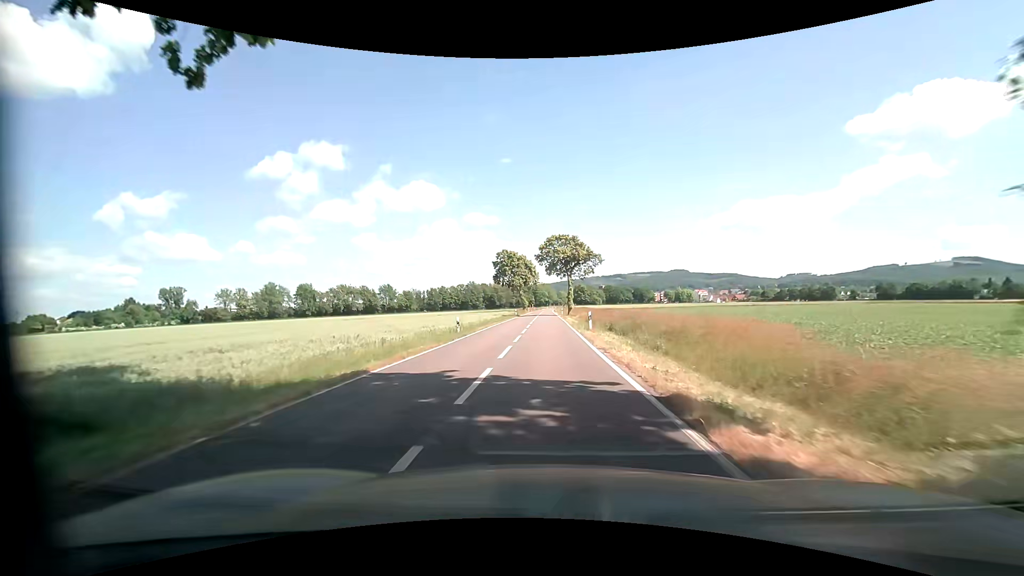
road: tertiary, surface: asphalt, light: Day
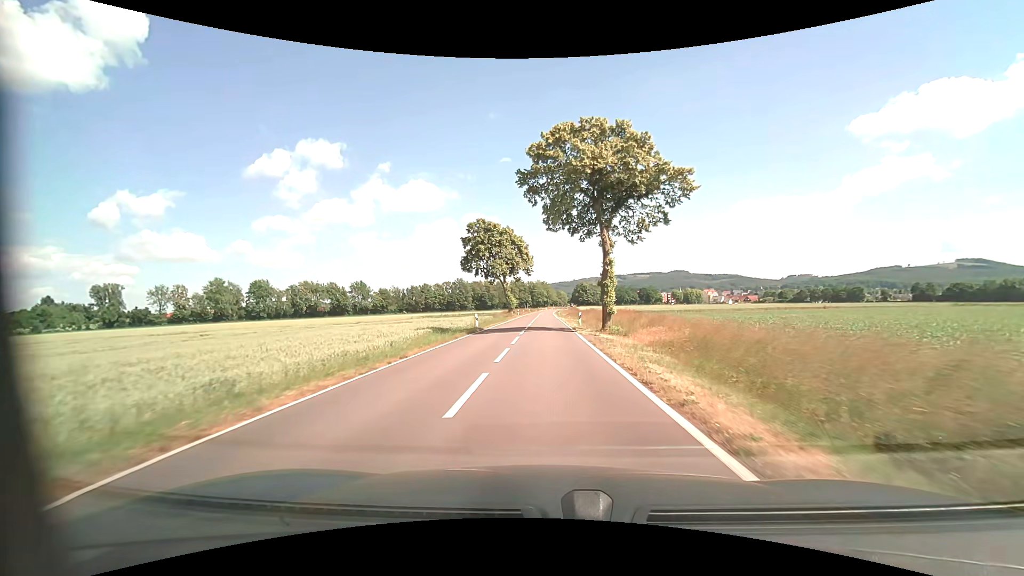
(-0.1, +43.2) m; 0°
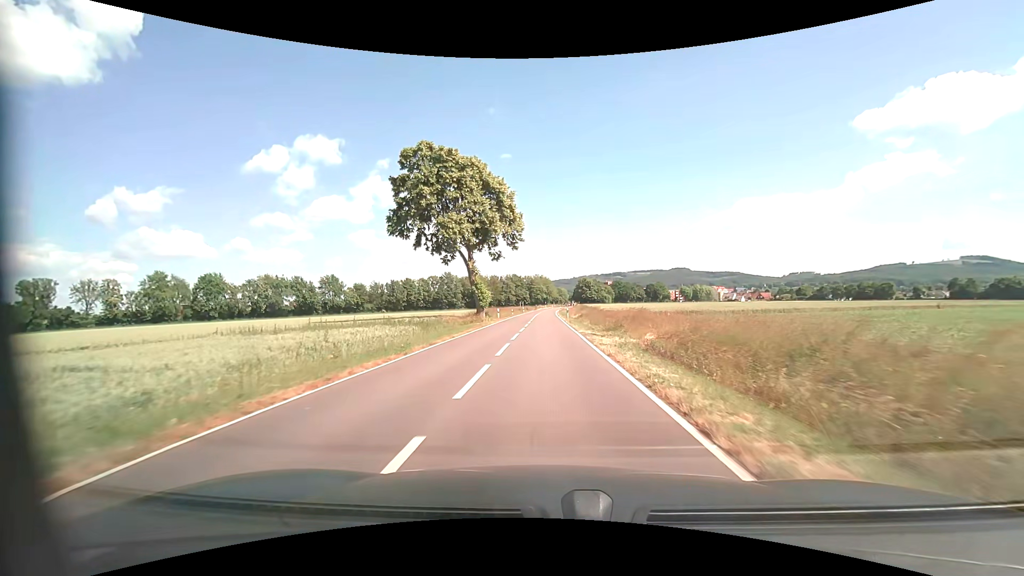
(+0.1, +35.2) m; 0°
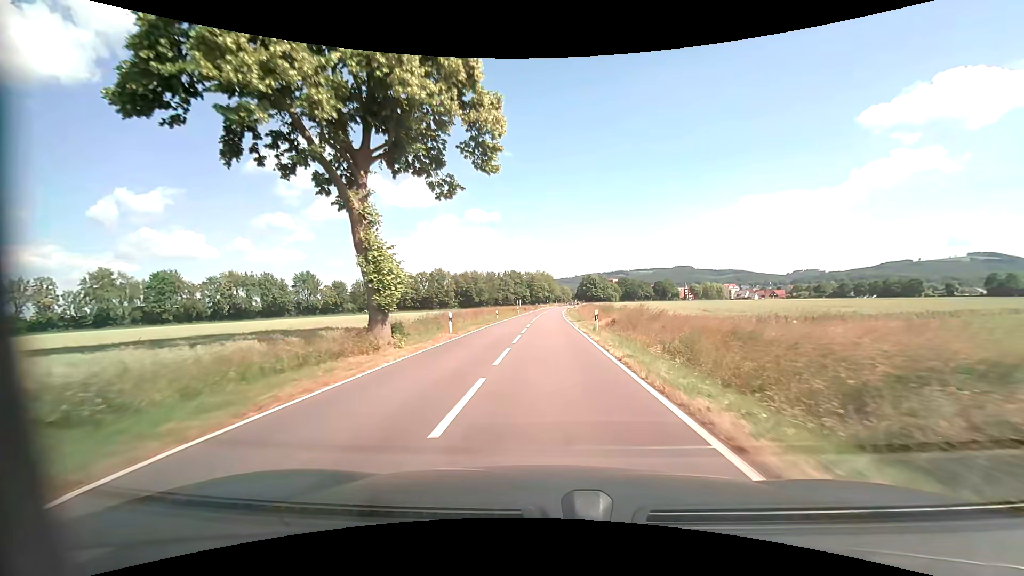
(-0.2, +26.2) m; 0°
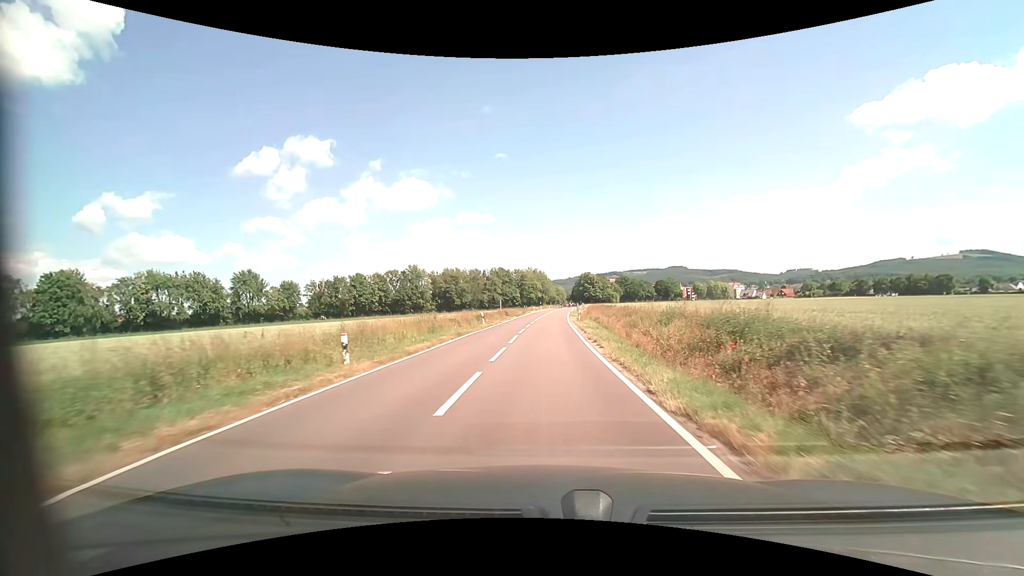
(+0.3, +35.2) m; +1°
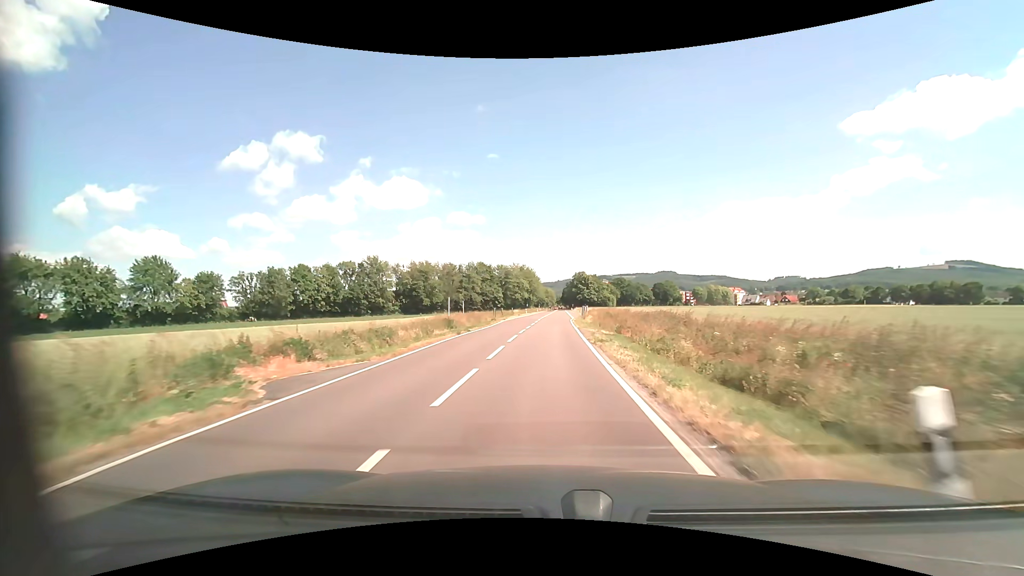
(+0.4, +35.7) m; +1°
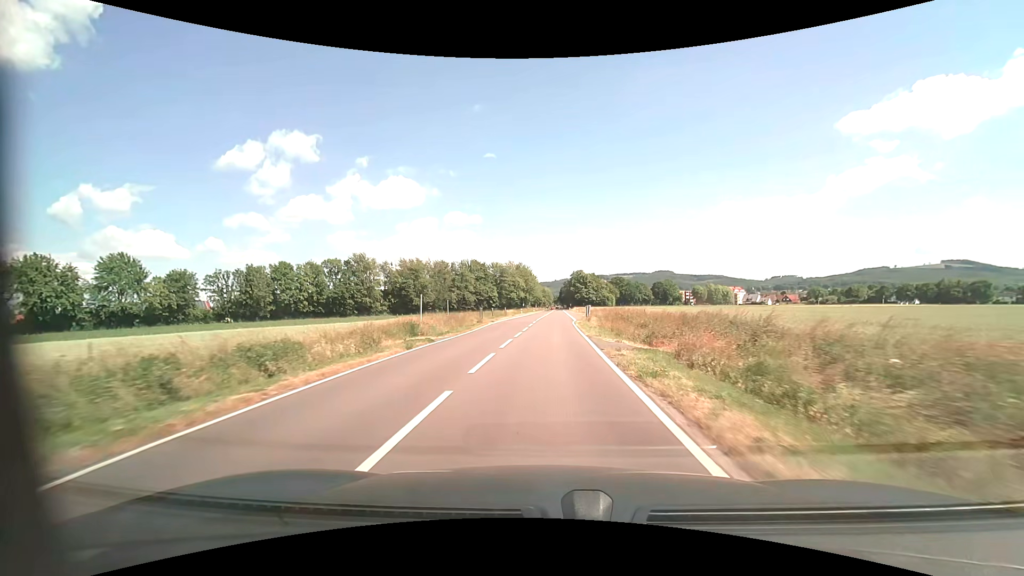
(0.0, +9.1) m; 0°
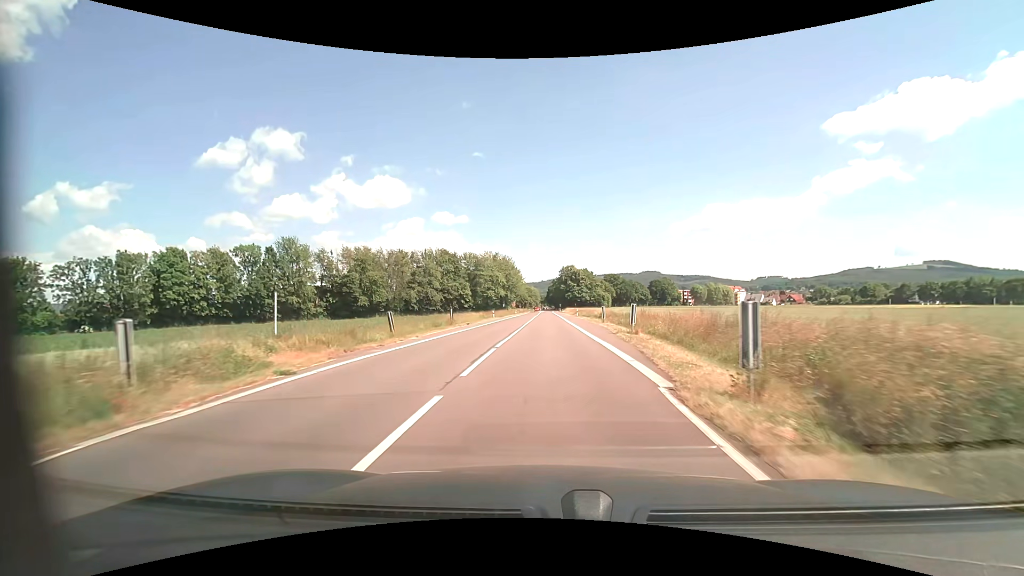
(+0.5, +36.7) m; +2°
(0, +10) (0, +20) (0, +30) (0, +40) (0, +50) (0, +60) (0, +70) (0, +80) (0, +90) (0, +100) m
